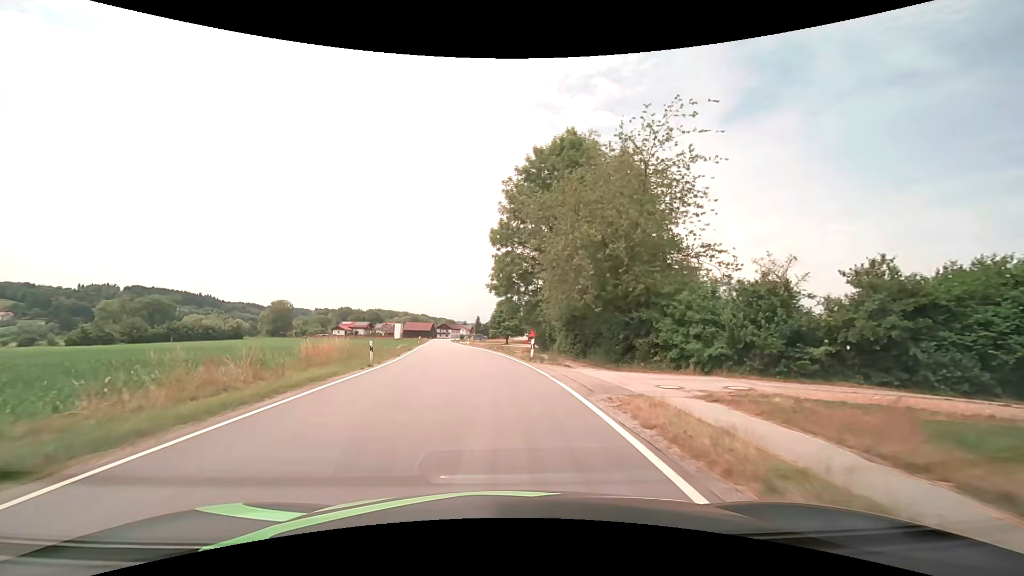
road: secondary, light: Day
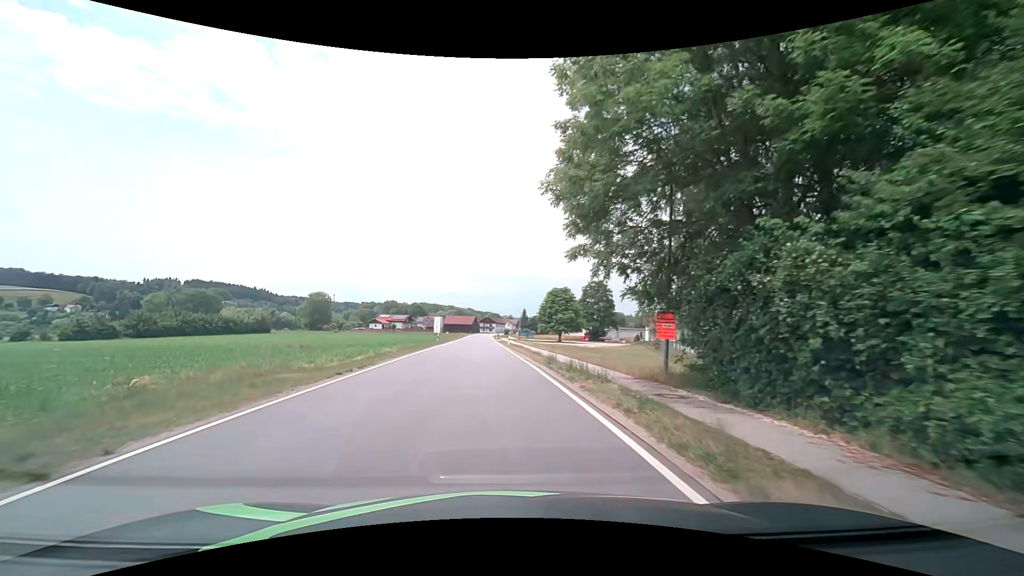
(-1.1, +24.9) m; -5°
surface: asphalt
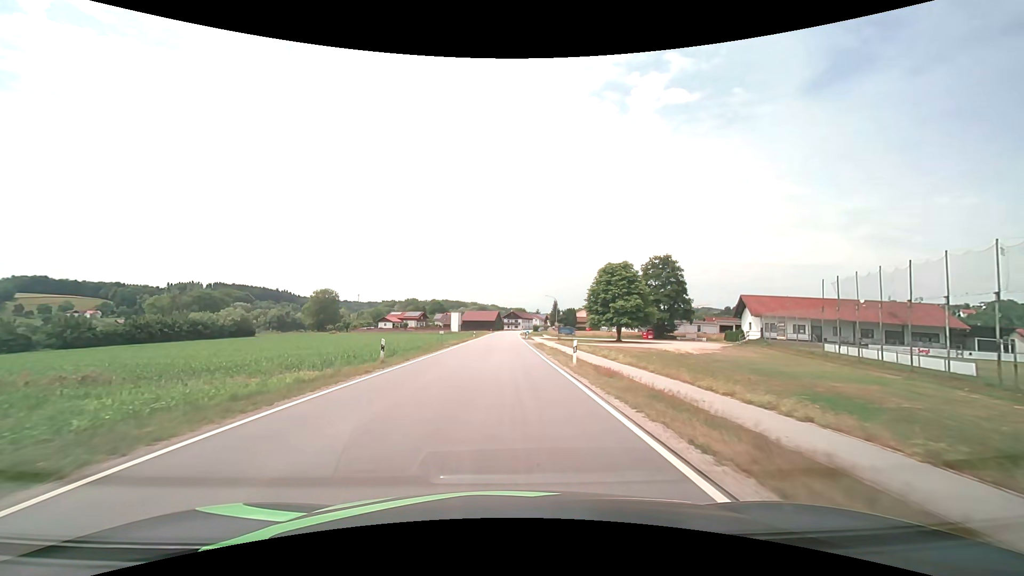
(-1.2, +33.3) m; -3°
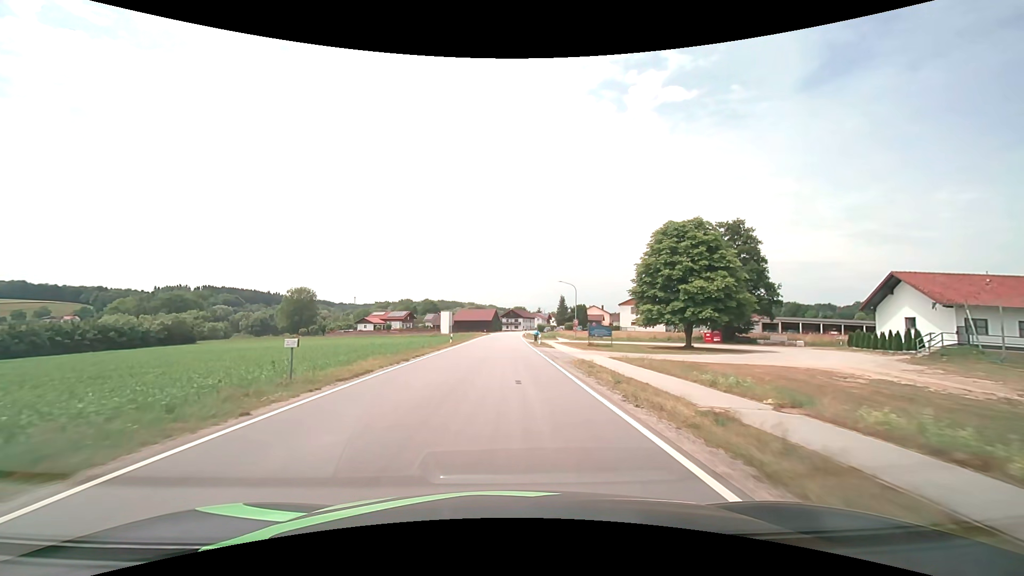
(0.0, +28.7) m; 0°
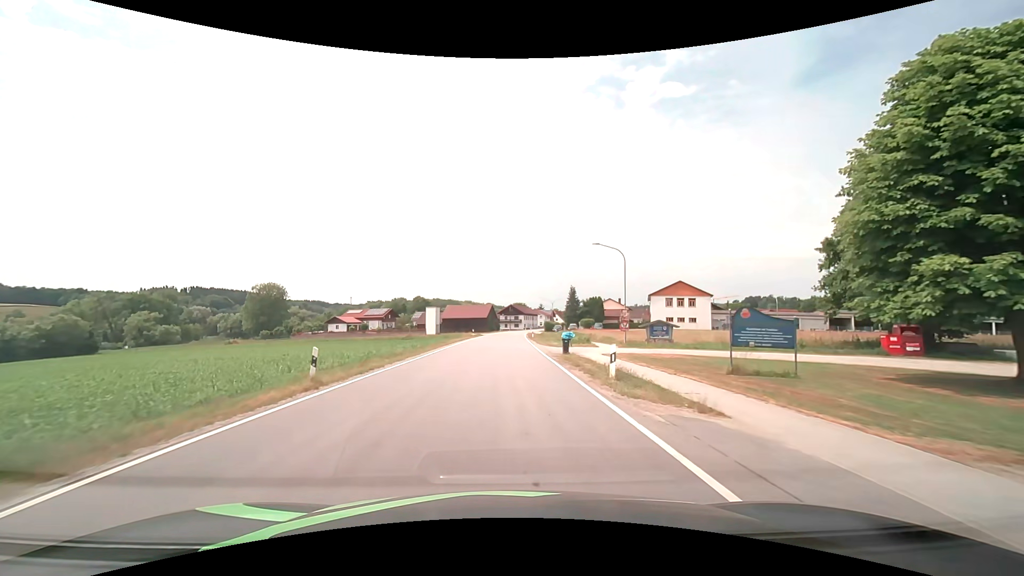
(+0.1, +29.7) m; 0°
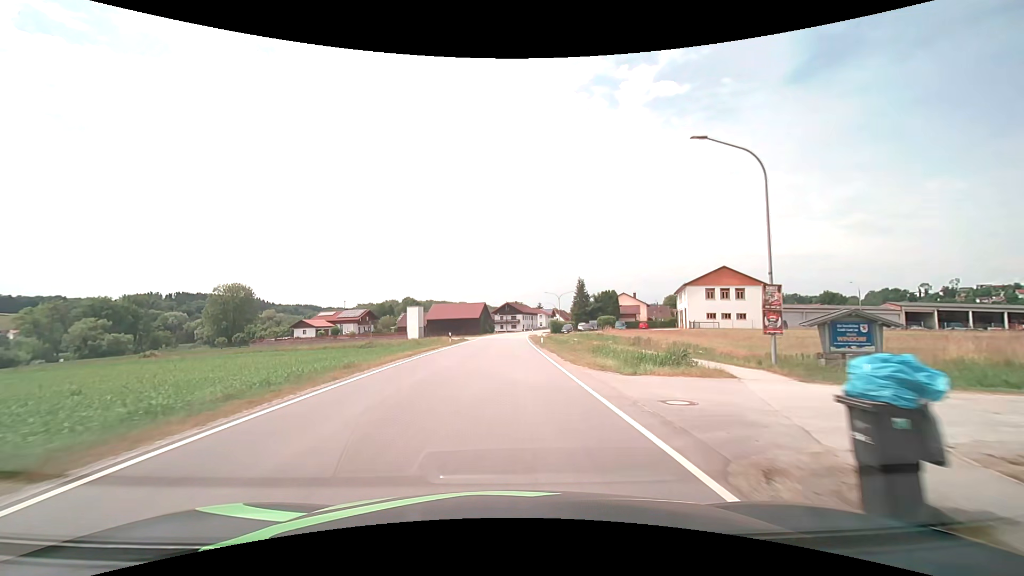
(+0.1, +22.4) m; 0°
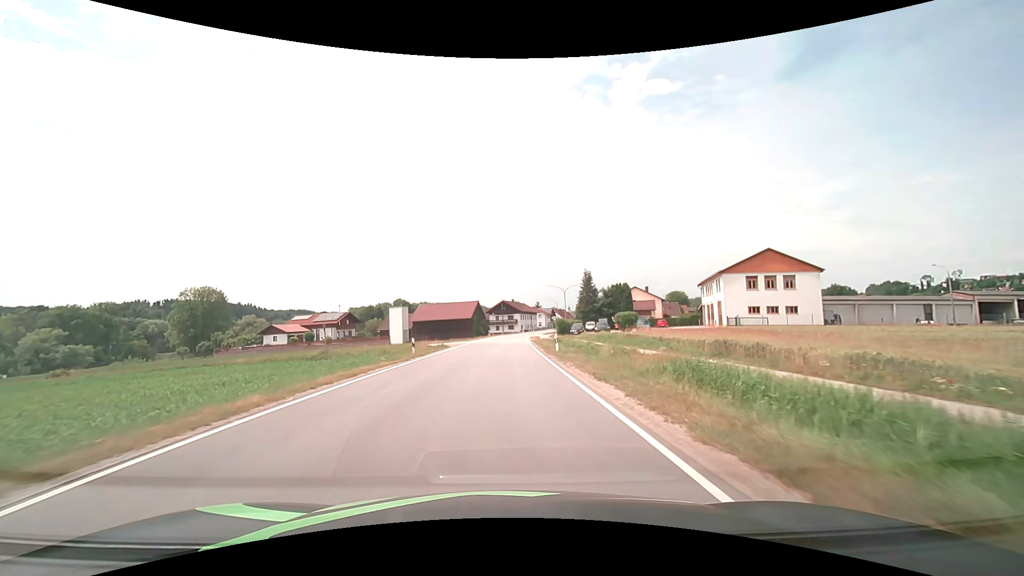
(+0.1, +14.9) m; +1°
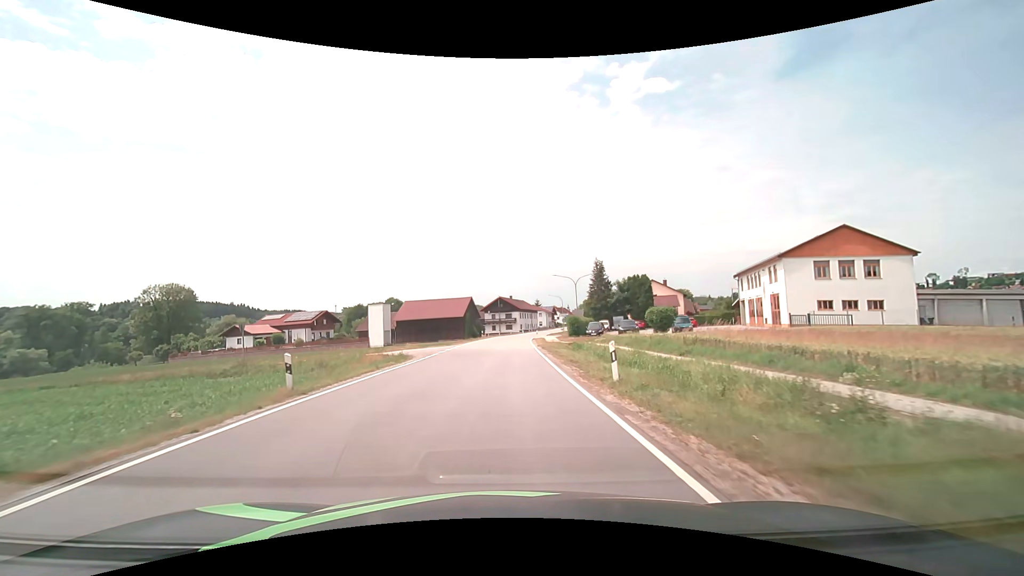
(0.0, +14.8) m; 0°
(0, +10) (0, +20) (0, +30) (0, +40) (0, +50) (+1, +60) (+1, +70) (+2, +80) (+4, +90) (+6, +100) m
